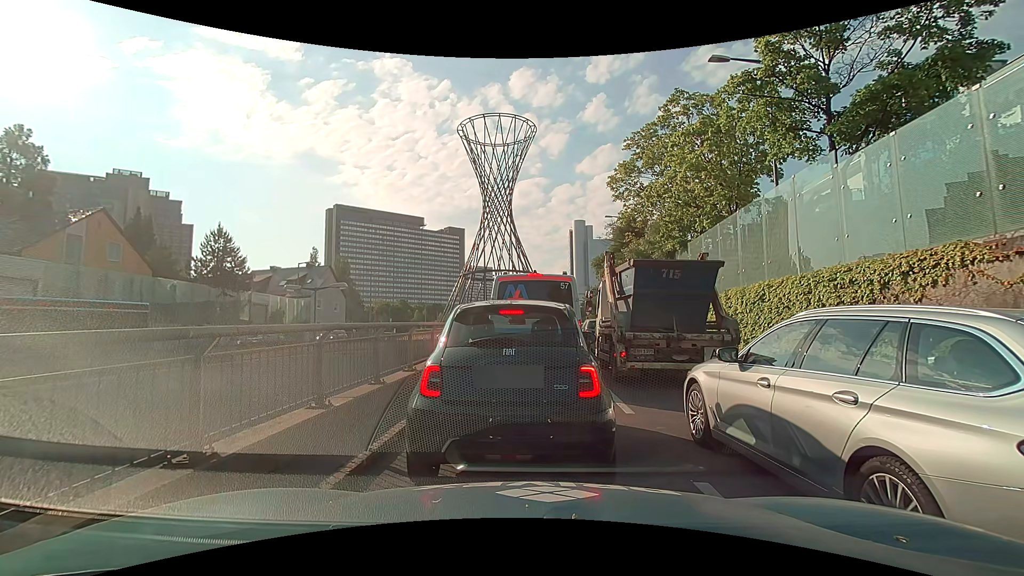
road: trunk_link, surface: asphalt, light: Day
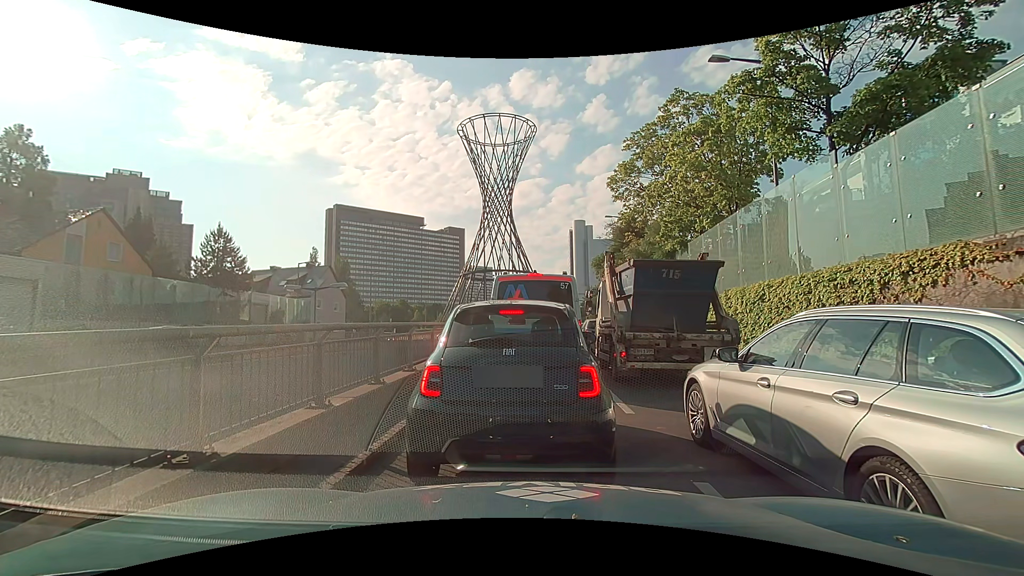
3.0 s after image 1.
(0.0, 0.0) m; 0°
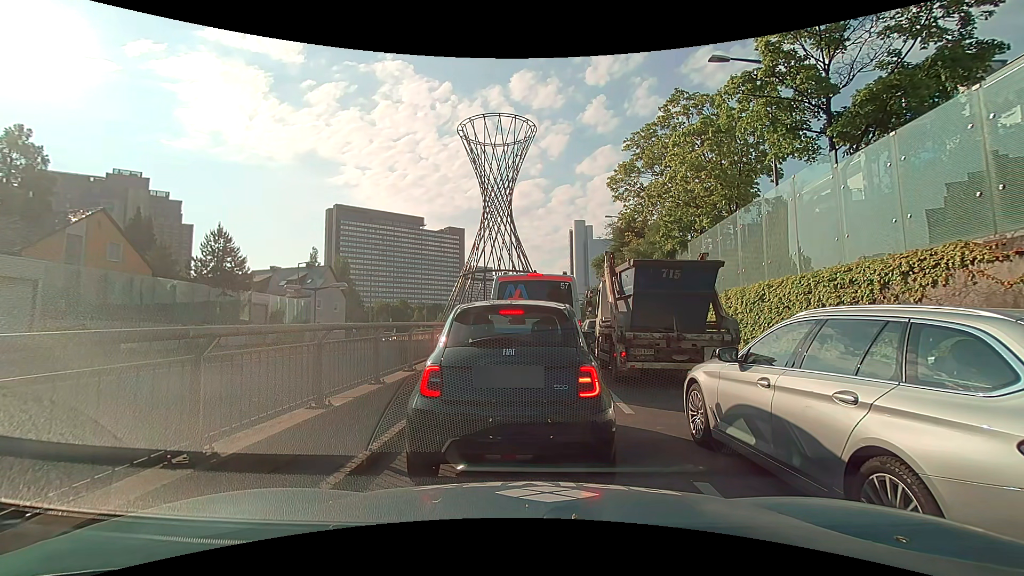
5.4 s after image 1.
(0.0, 0.0) m; 0°
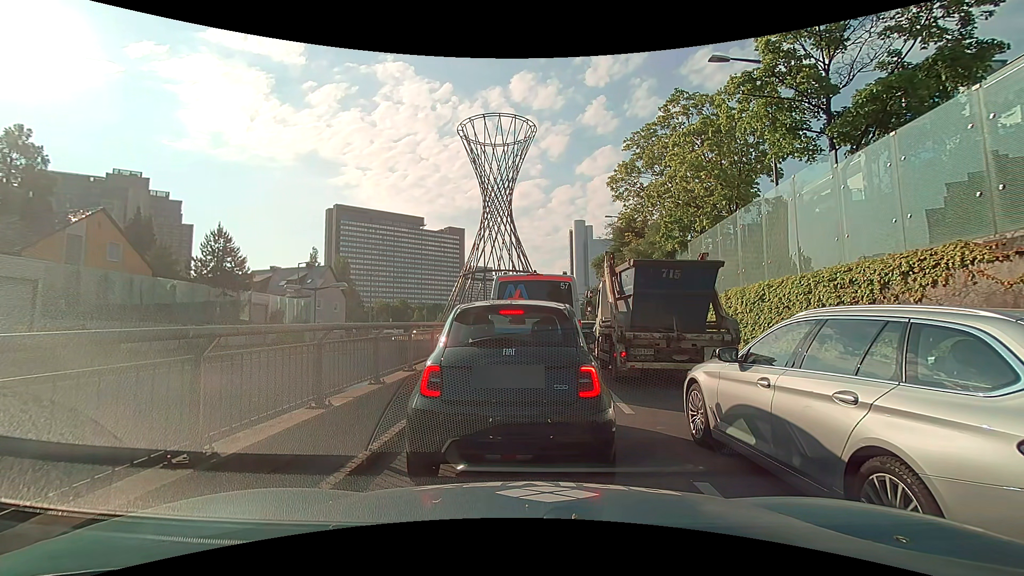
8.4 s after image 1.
(0.0, 0.0) m; 0°
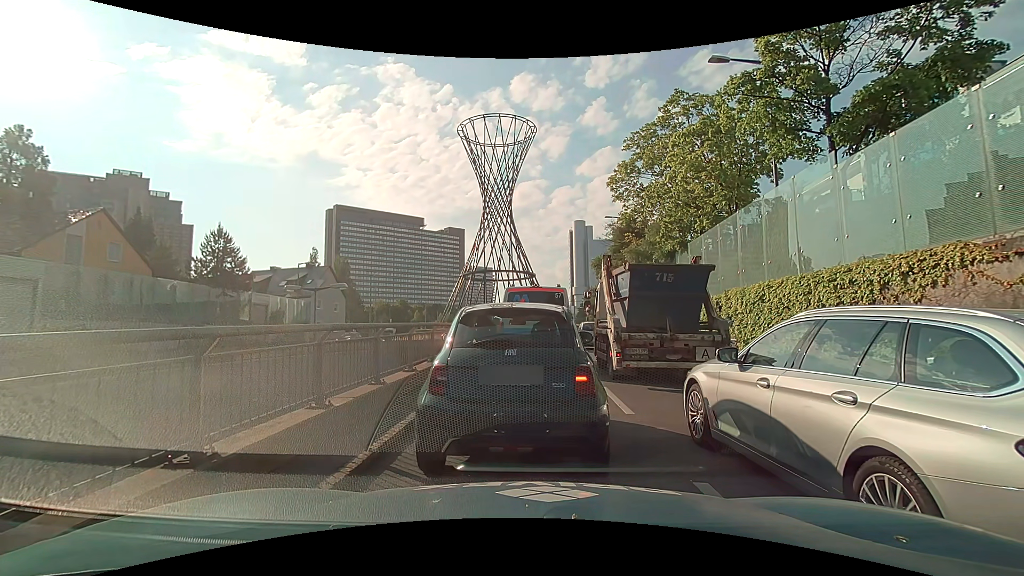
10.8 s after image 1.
(0.0, 0.0) m; 0°
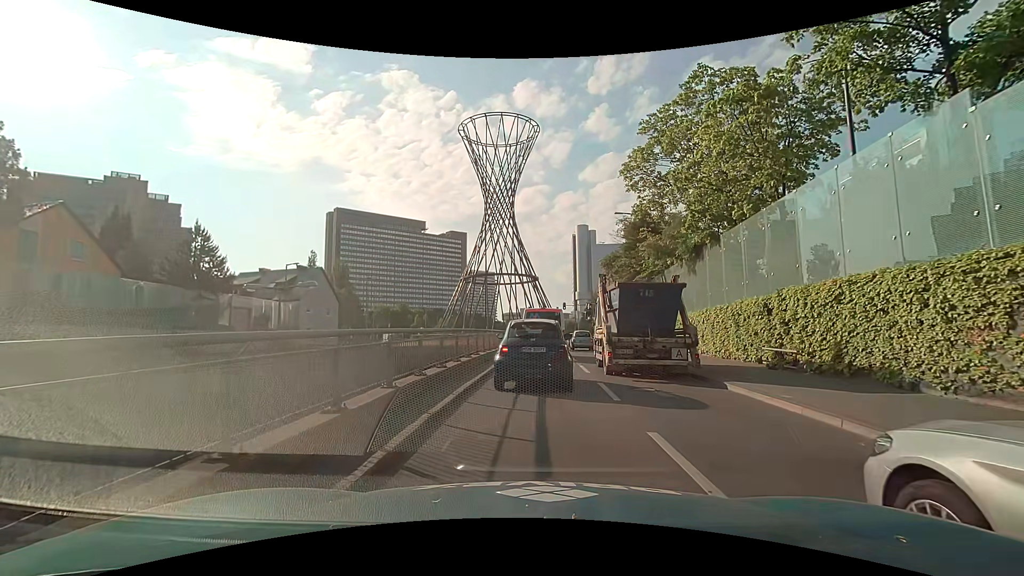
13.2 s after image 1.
(+0.1, +4.3) m; +2°
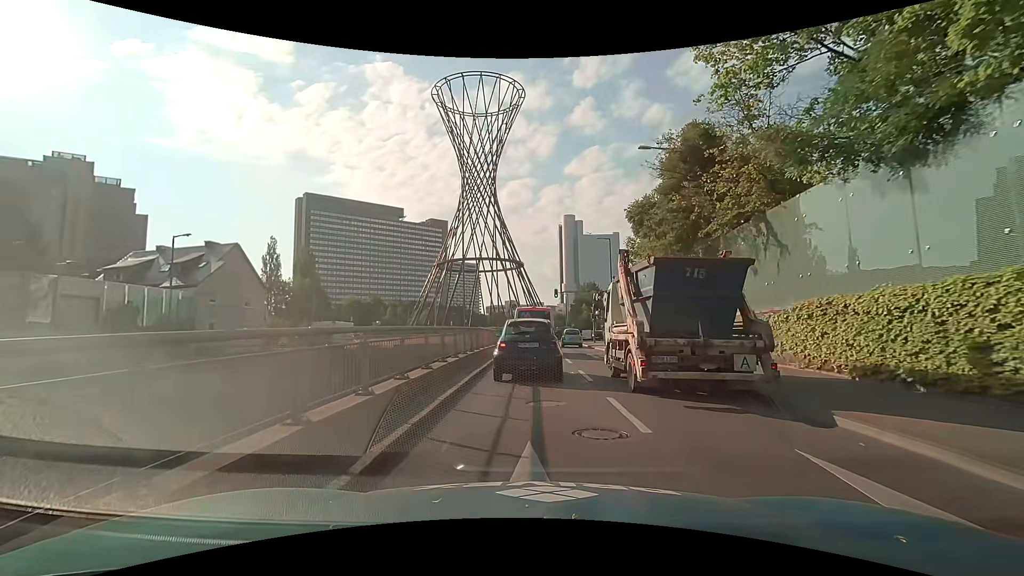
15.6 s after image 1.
(+0.4, +15.6) m; +3°
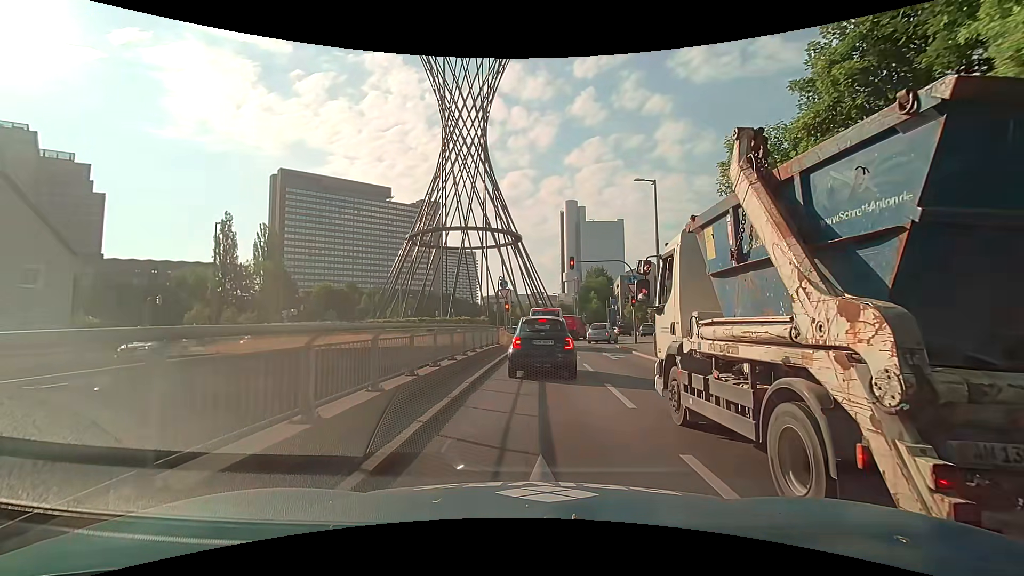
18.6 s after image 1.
(-0.2, +22.2) m; 0°
(0, +10) (0, +20) (+1, +30) (+1, +40) (+4, +50) (+8, +58) (+12, +68) (+14, +77) (+14, +87) (+12, +97) m
